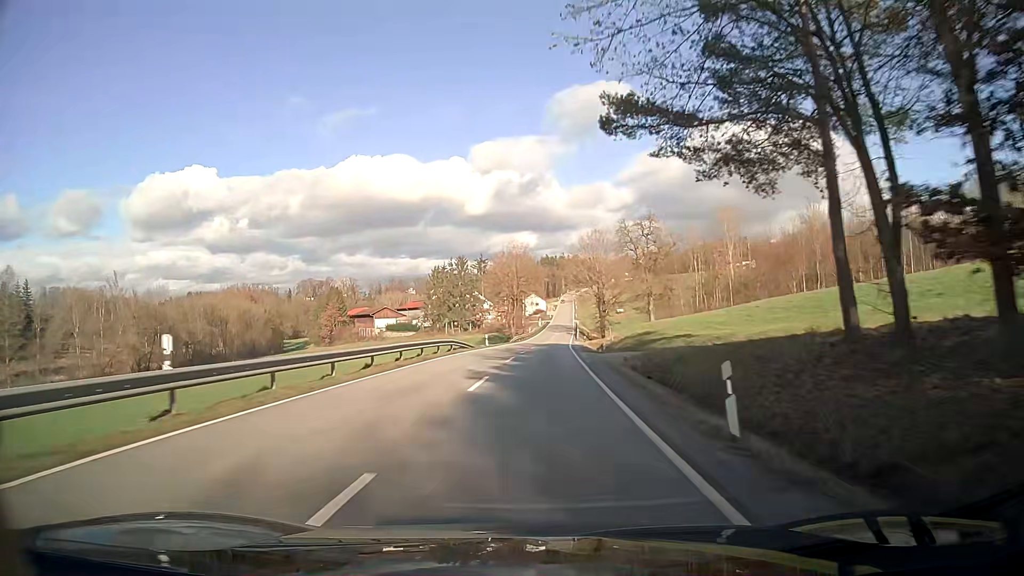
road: secondary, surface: asphalt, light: Day
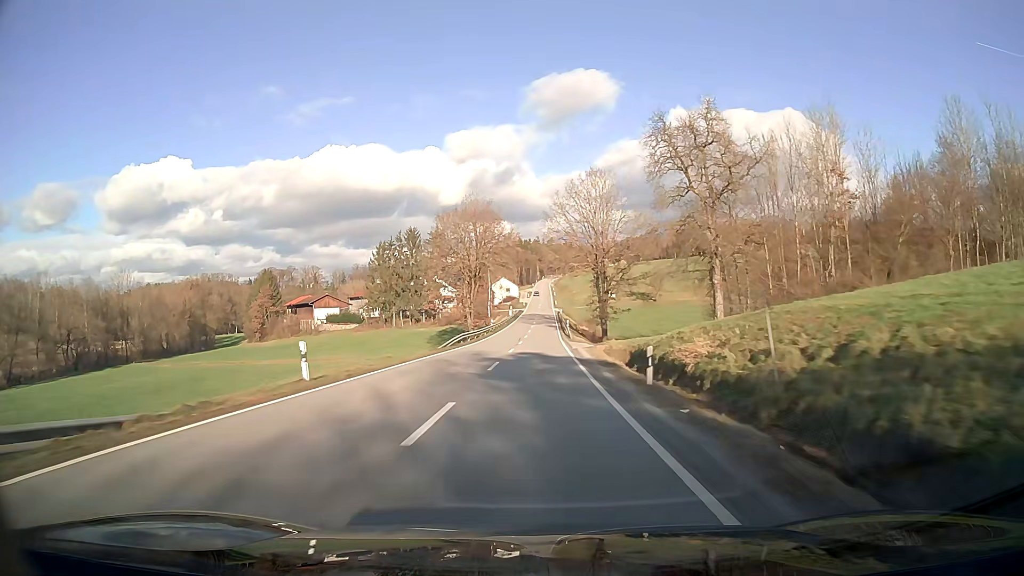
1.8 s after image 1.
(+0.8, +38.8) m; +2°
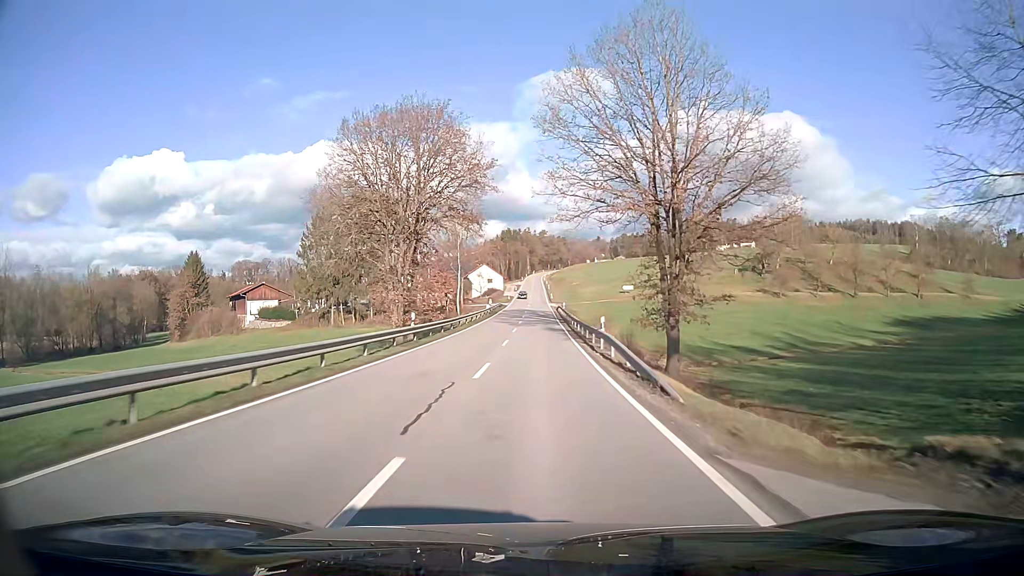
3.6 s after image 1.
(+0.3, +41.0) m; +1°
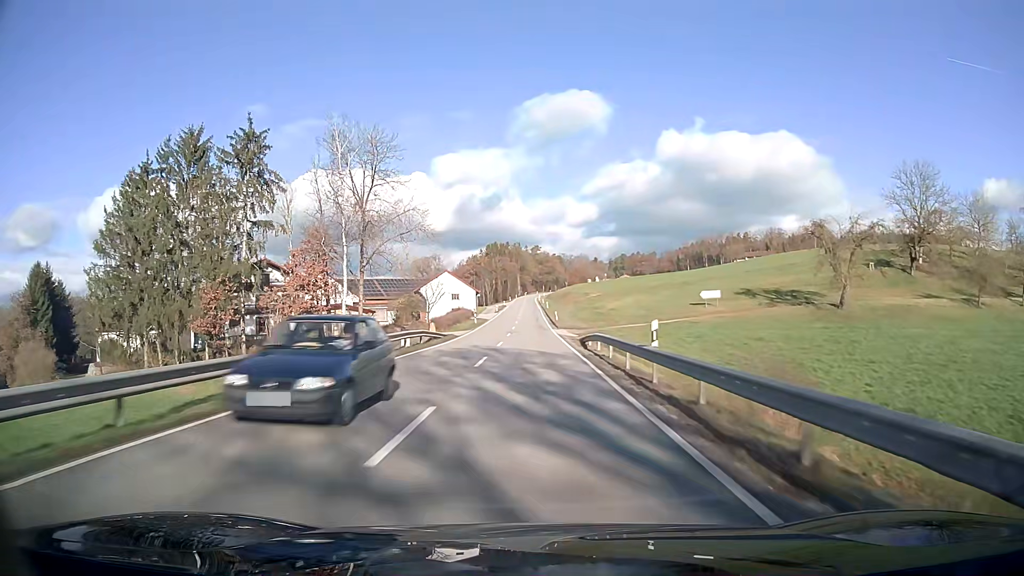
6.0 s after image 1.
(+0.2, +56.6) m; 0°
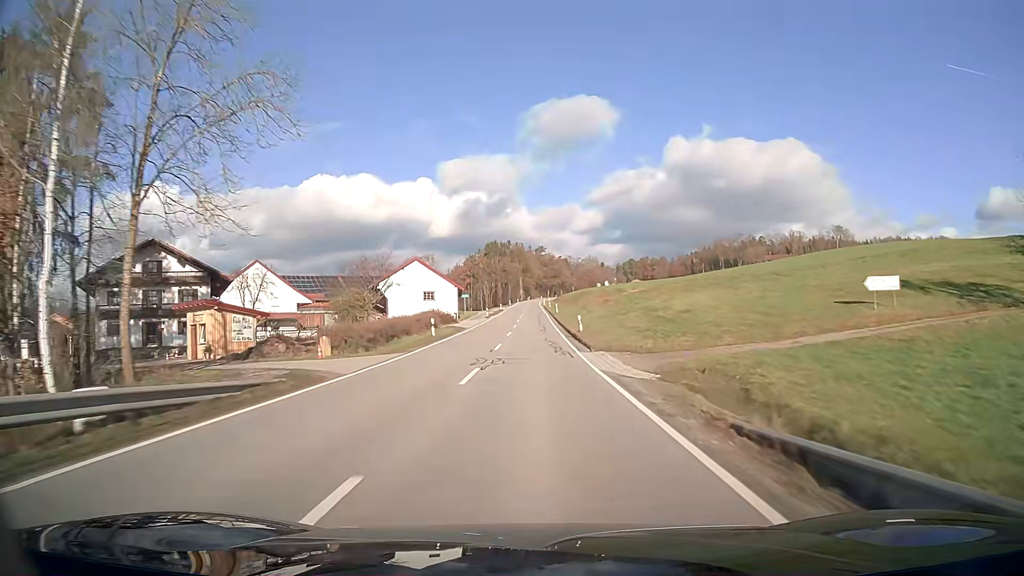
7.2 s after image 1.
(-0.1, +28.5) m; 0°
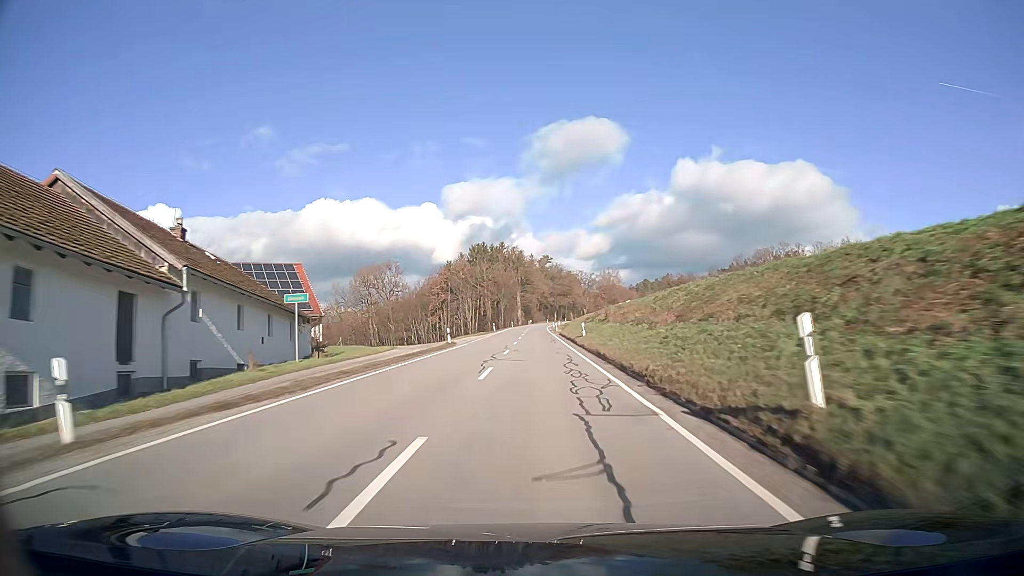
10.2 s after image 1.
(0.0, +70.2) m; 0°
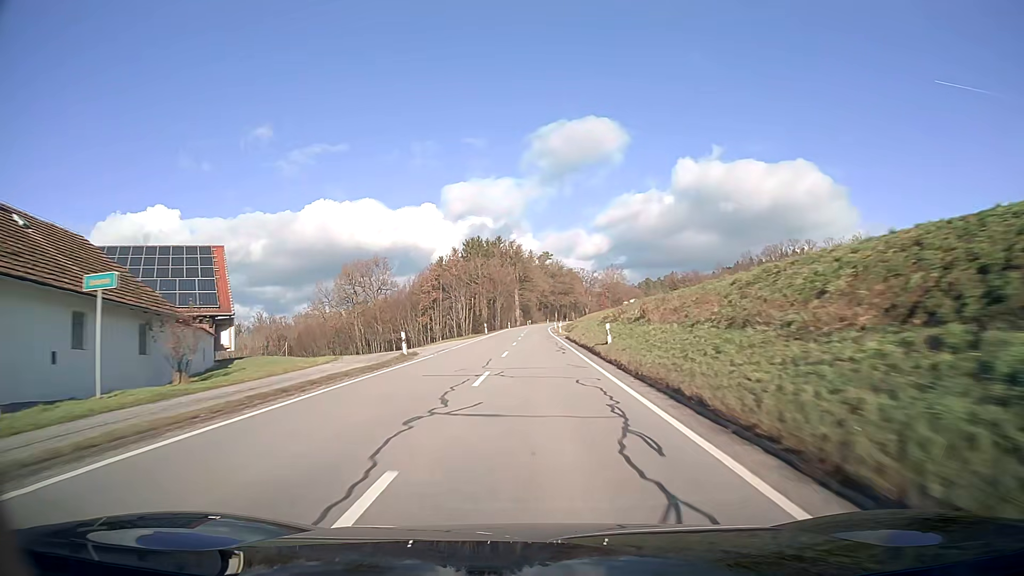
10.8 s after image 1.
(0.0, +13.7) m; 0°
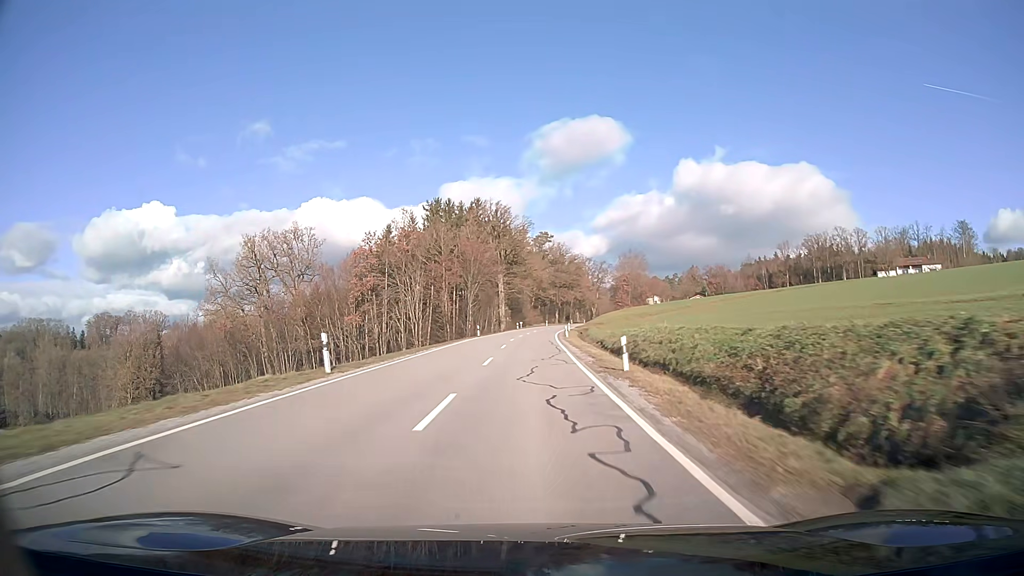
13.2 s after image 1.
(+0.3, +54.0) m; 0°
